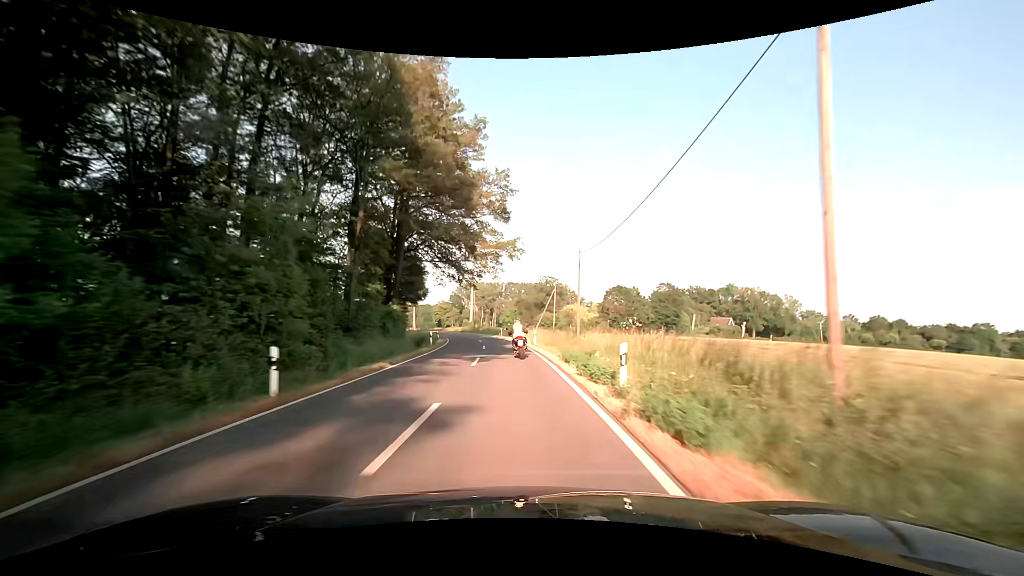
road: secondary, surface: asphalt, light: Day
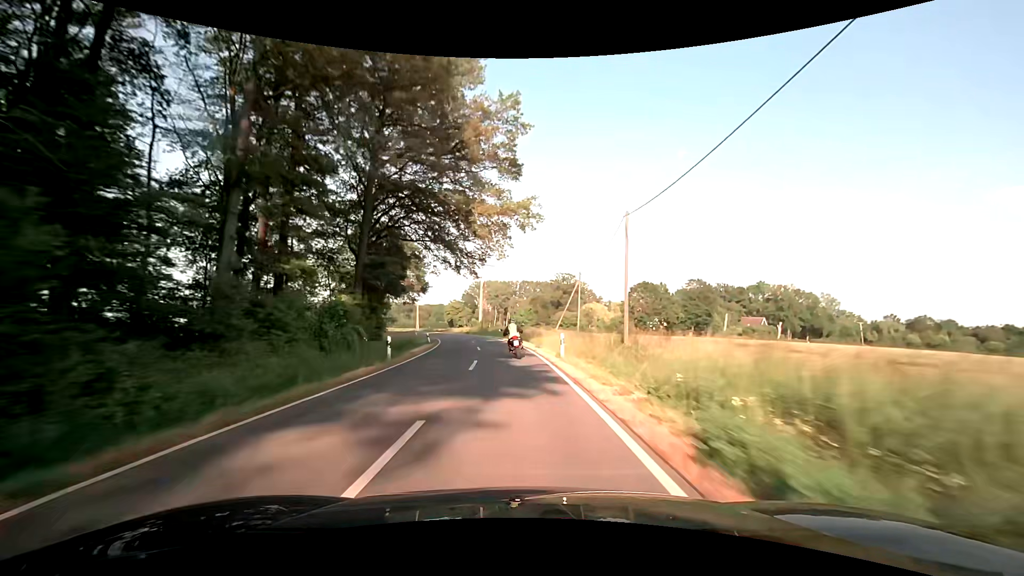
(-0.1, +13.7) m; -1°
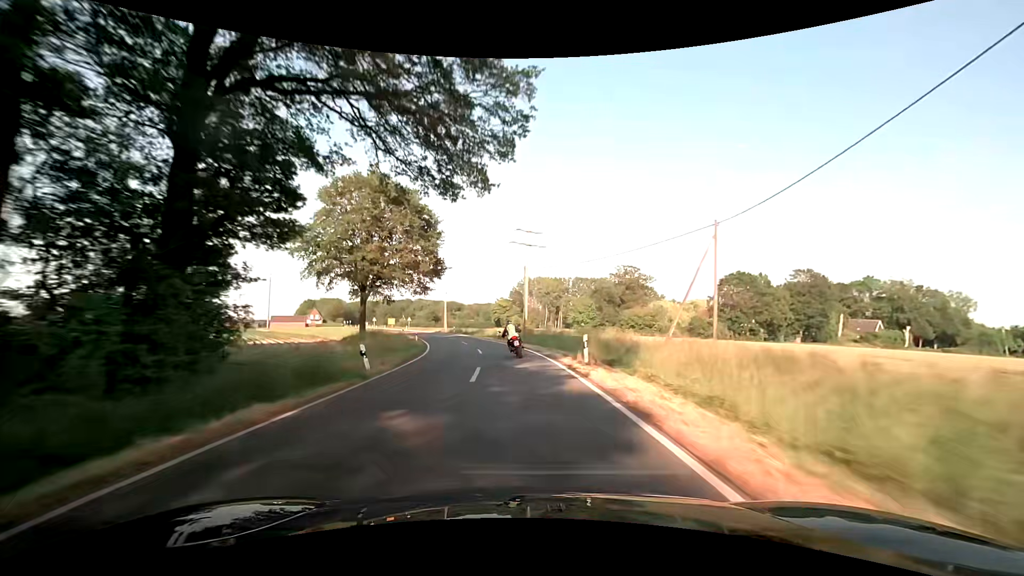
(-1.2, +27.4) m; -6°
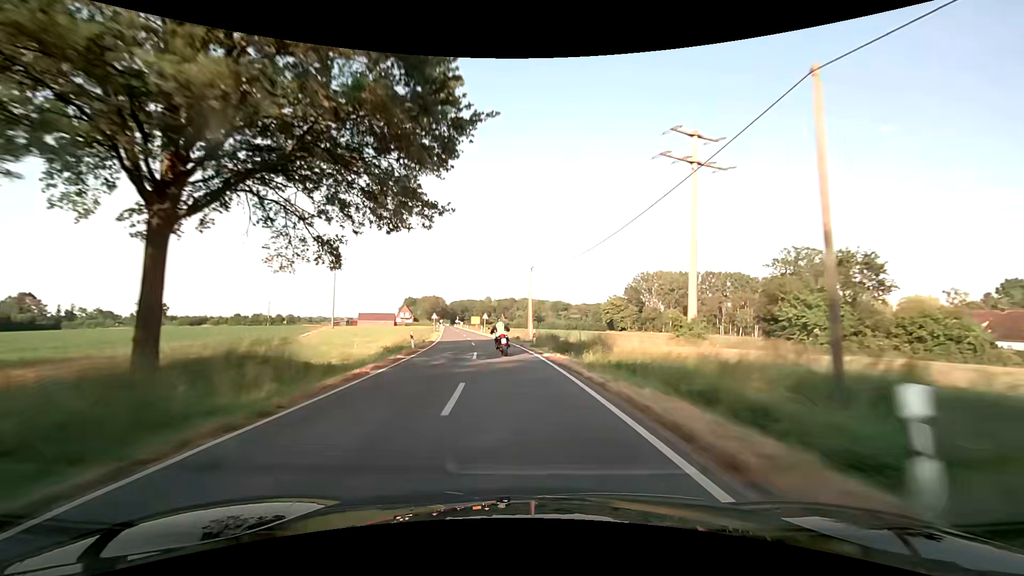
(-4.0, +40.9) m; -12°
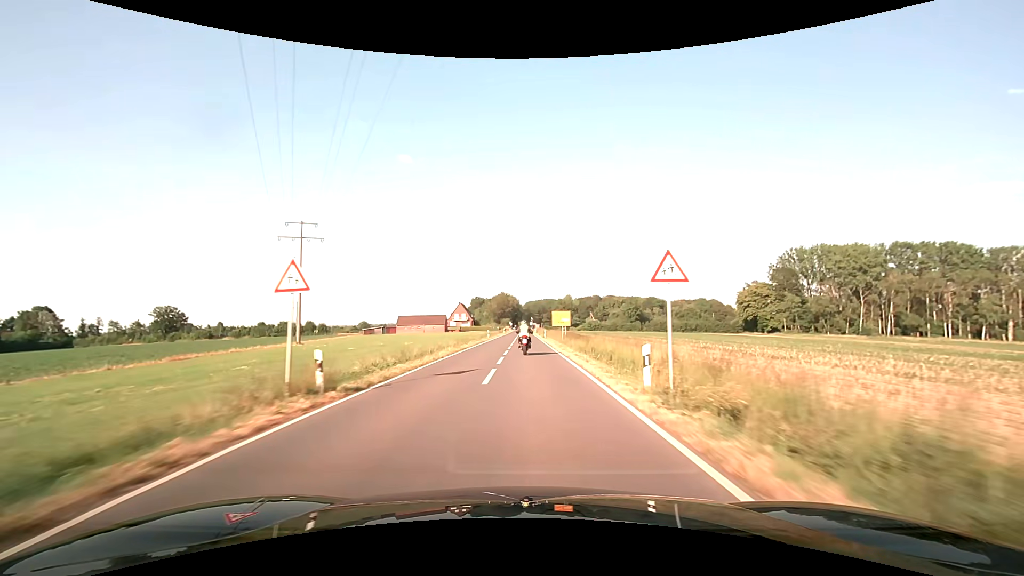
(-8.0, +68.0) m; -10°
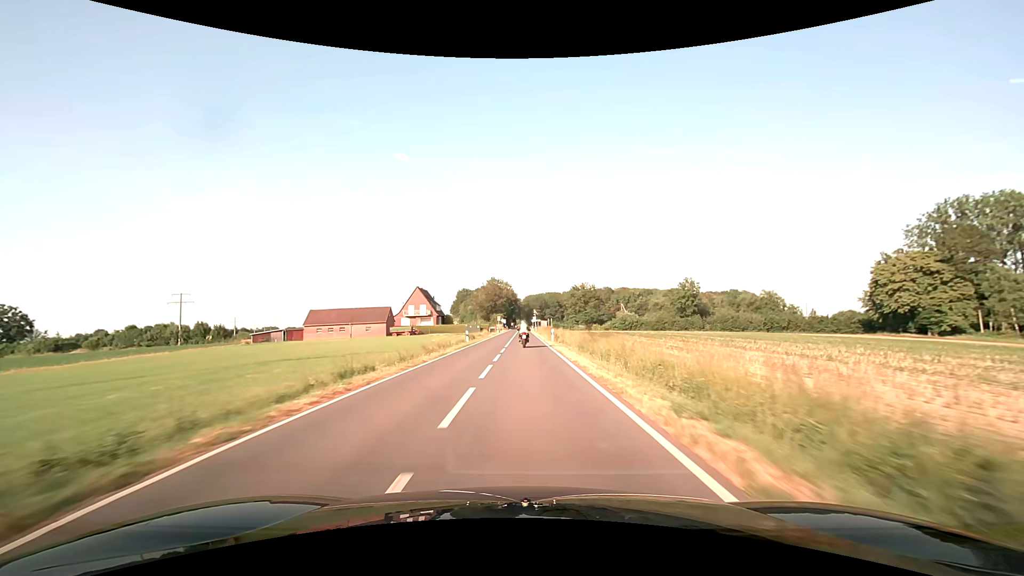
(-0.1, +71.2) m; 0°
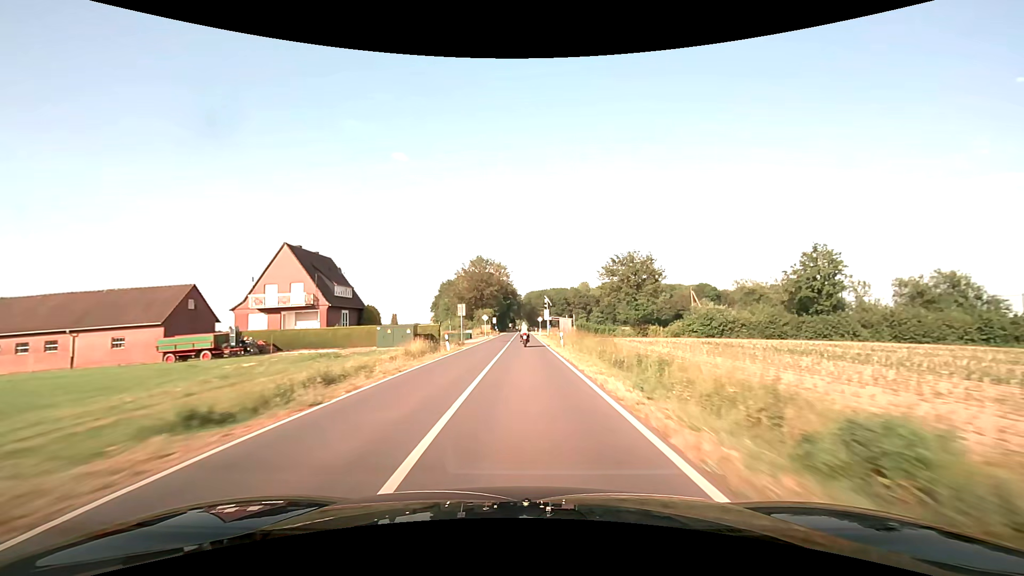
(+0.1, +61.2) m; 0°
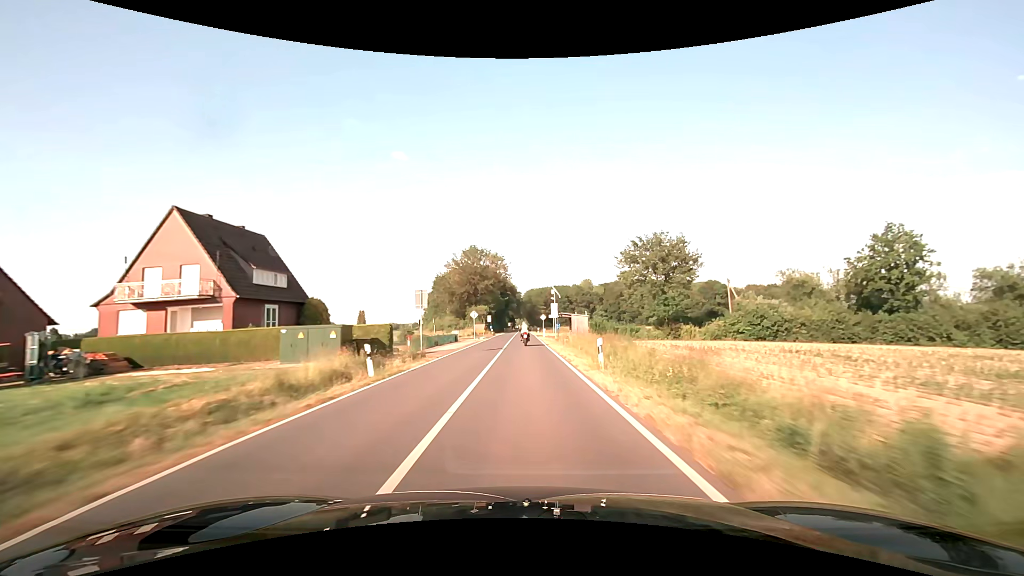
(0.0, +15.6) m; 0°
(0, +10) (0, +20) (0, +30) (0, +40) (0, +50) (0, +60) (0, +70) (0, +80) (0, +90) (0, +100) m
